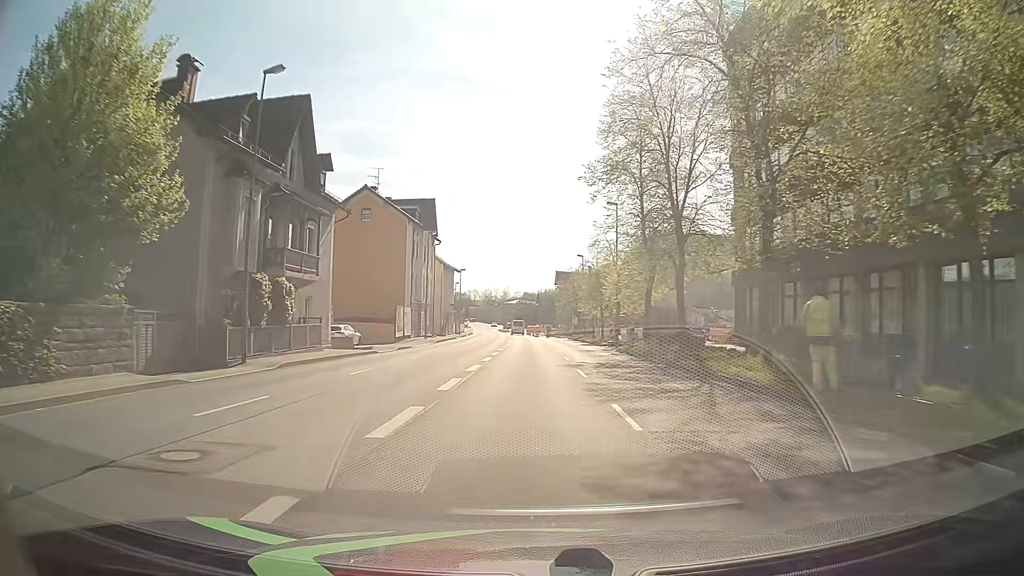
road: primary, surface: asphalt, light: Day
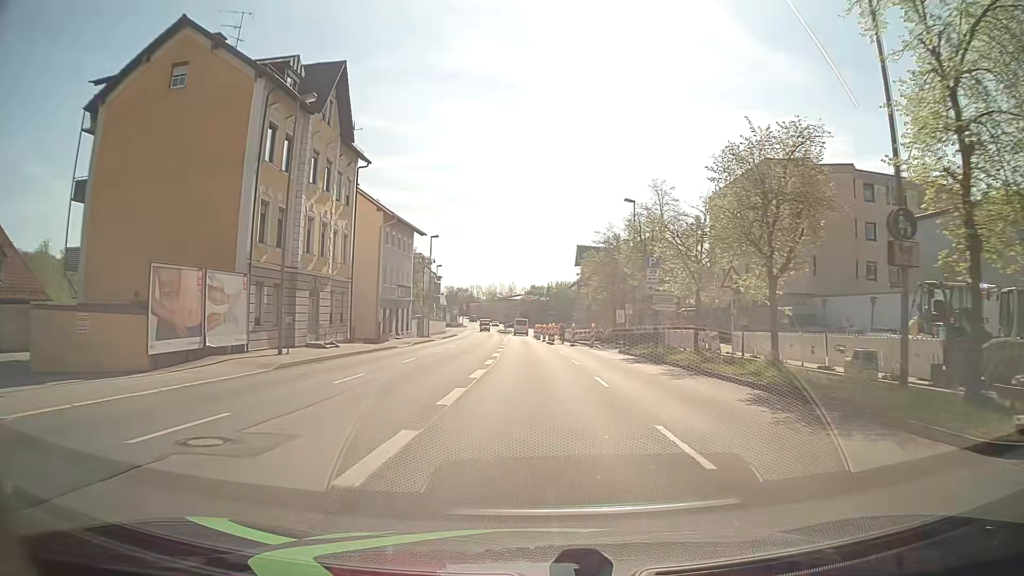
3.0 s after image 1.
(-0.2, +38.5) m; 0°
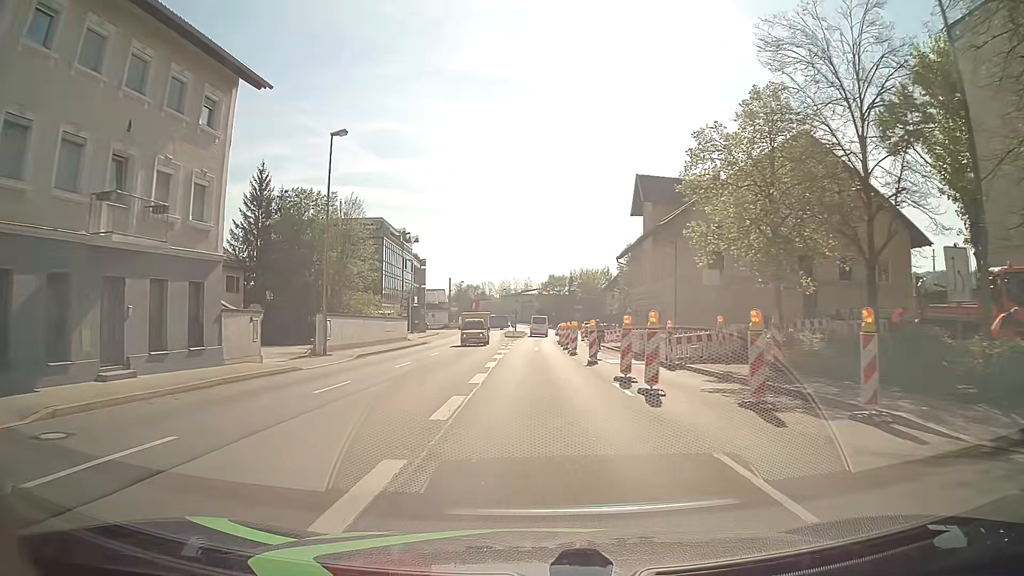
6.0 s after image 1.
(-0.4, +38.2) m; -2°
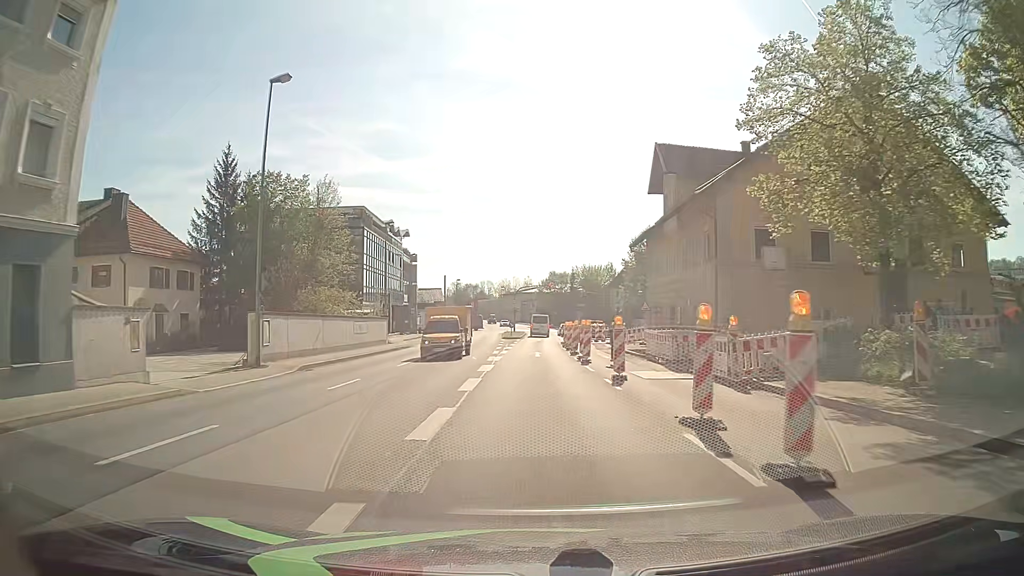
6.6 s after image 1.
(0.0, +7.6) m; 0°
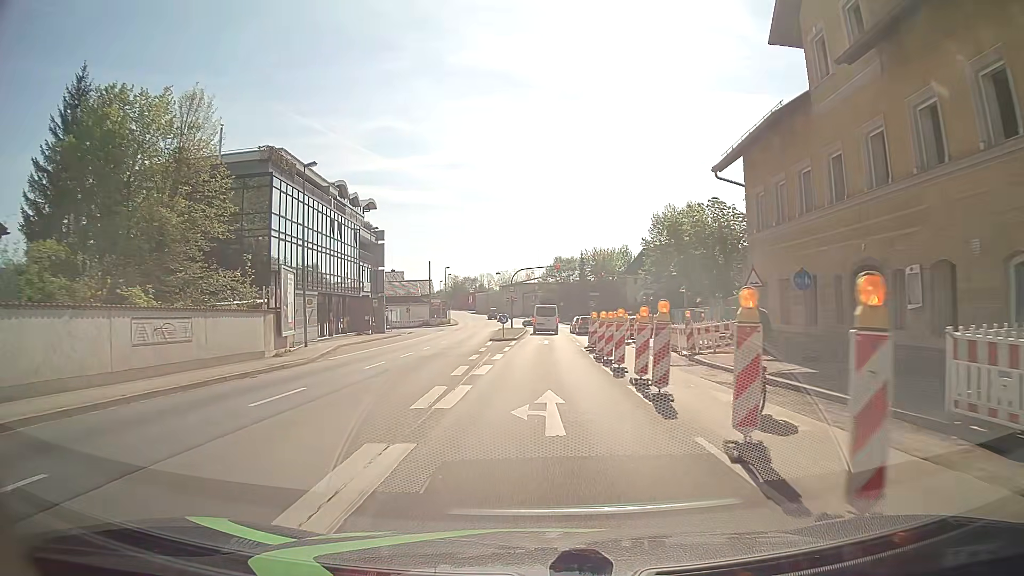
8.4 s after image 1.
(-0.2, +21.5) m; 0°
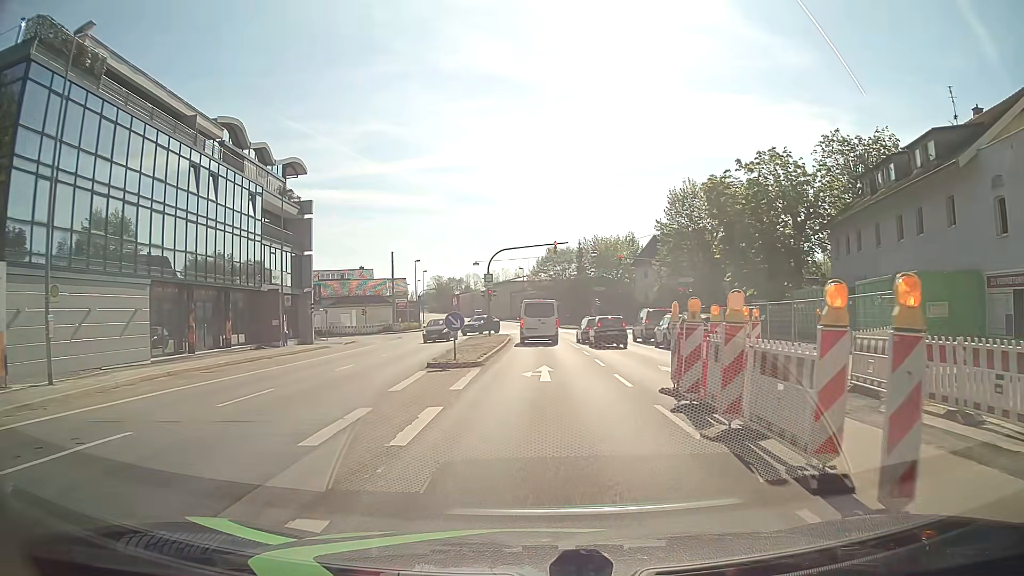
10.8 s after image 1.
(0.0, +20.6) m; 0°
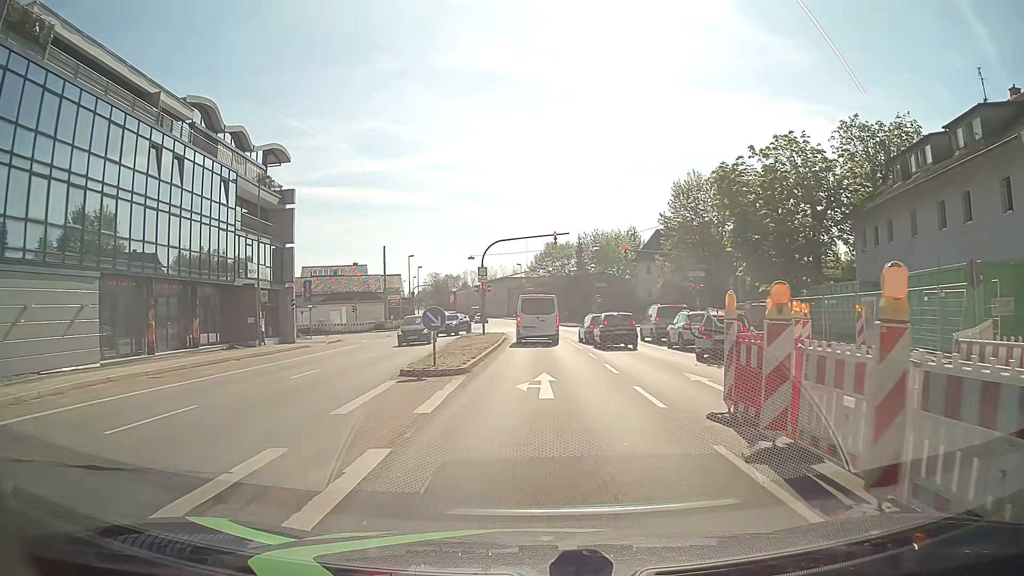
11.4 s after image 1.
(0.0, +3.6) m; 0°
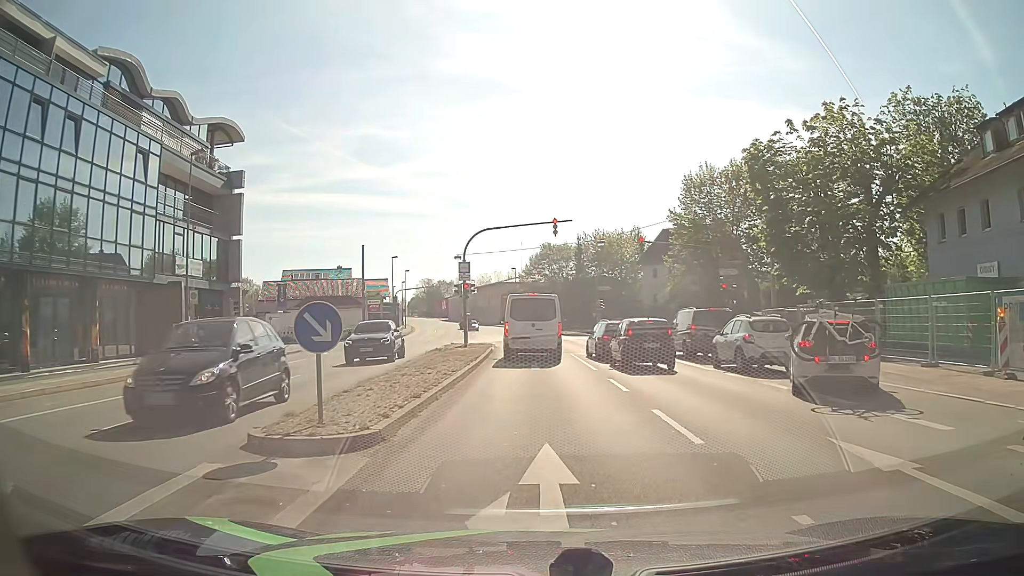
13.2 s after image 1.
(+0.1, +8.2) m; 0°
